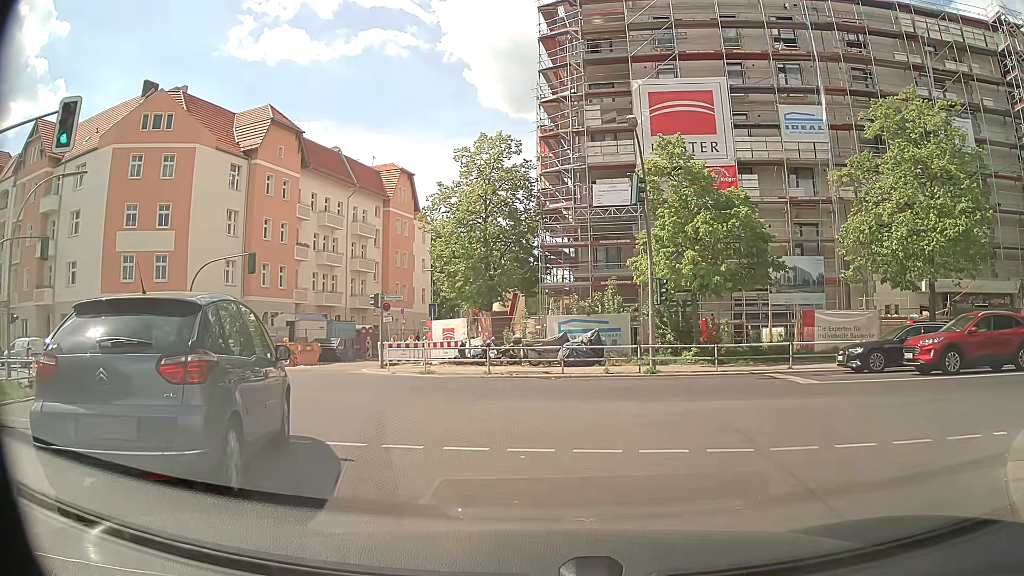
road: residential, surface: asphalt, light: Day
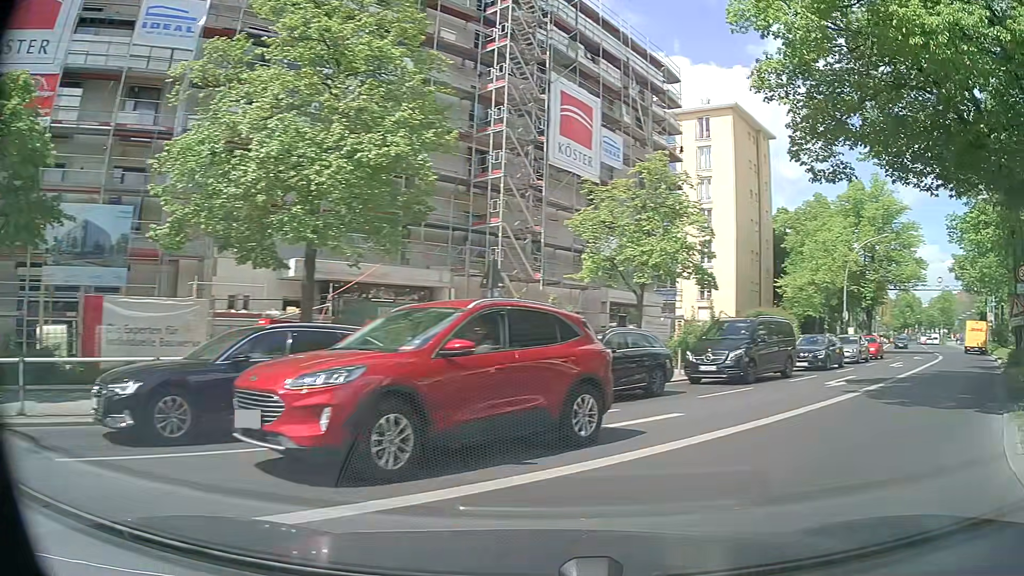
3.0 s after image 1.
(+5.3, +11.3) m; +57°
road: secondary
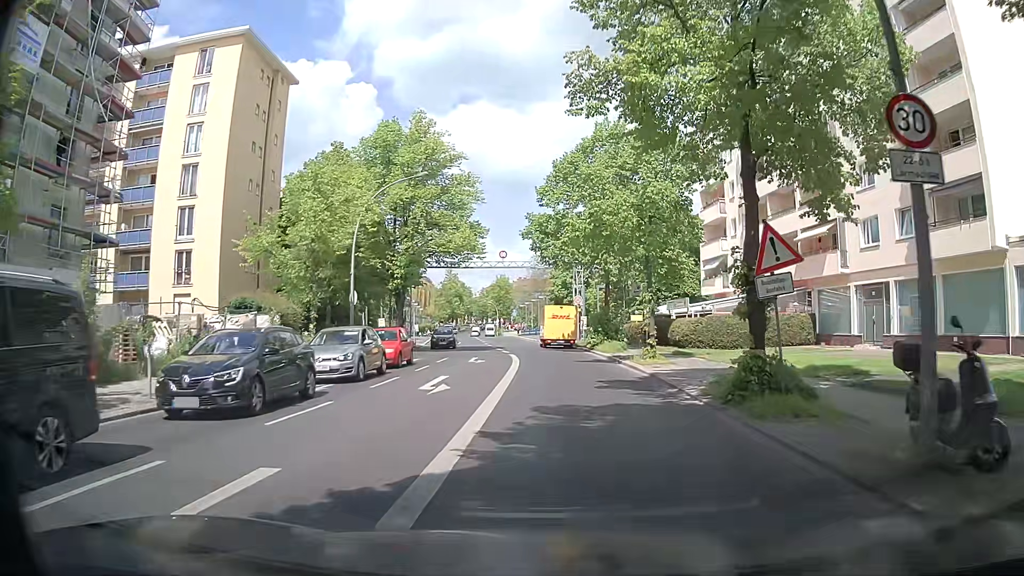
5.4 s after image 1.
(+7.3, +14.7) m; +37°
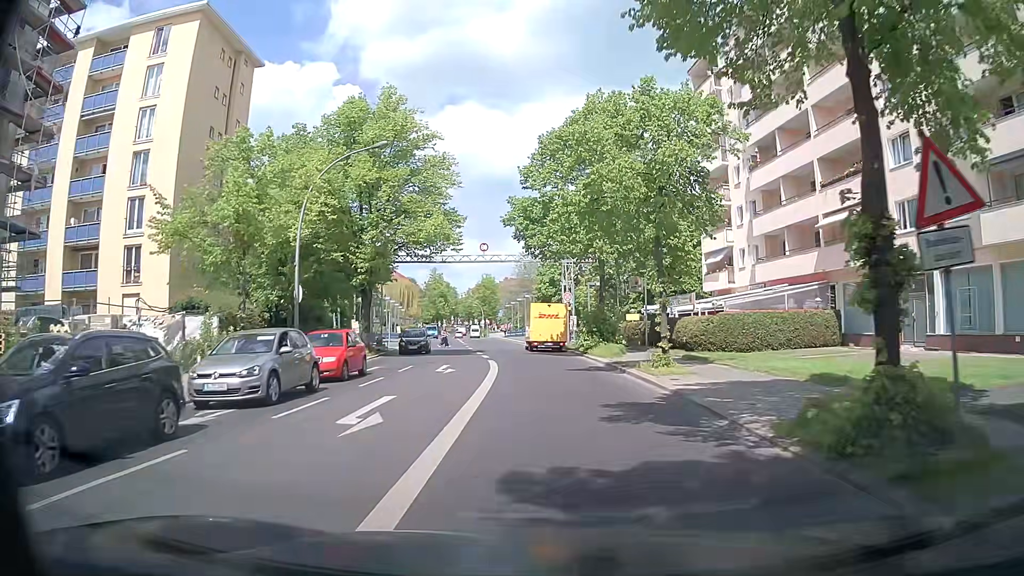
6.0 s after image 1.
(+0.1, +5.2) m; +2°
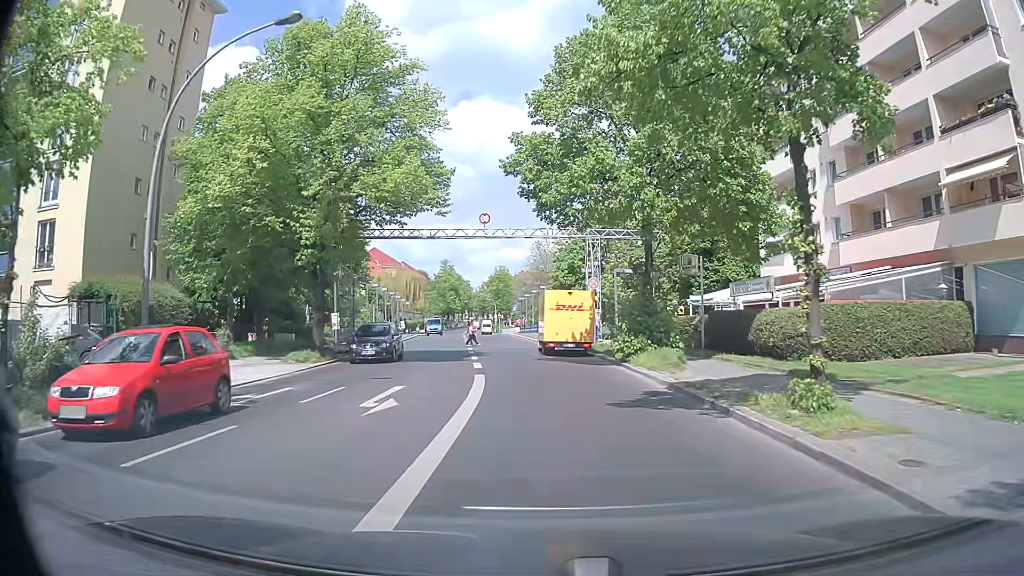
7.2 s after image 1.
(-0.1, +10.4) m; -2°
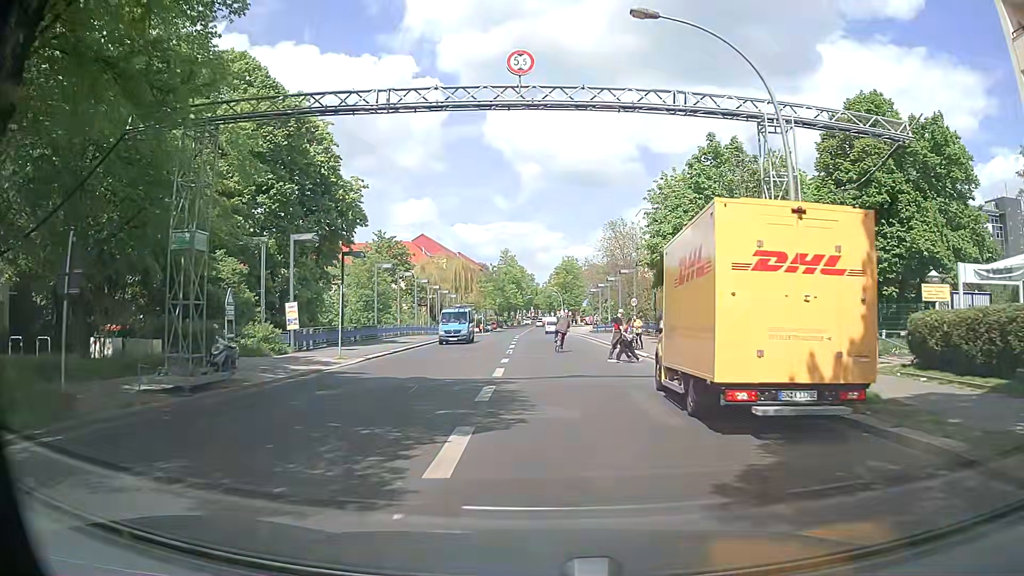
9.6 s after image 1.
(-1.0, +21.3) m; -5°
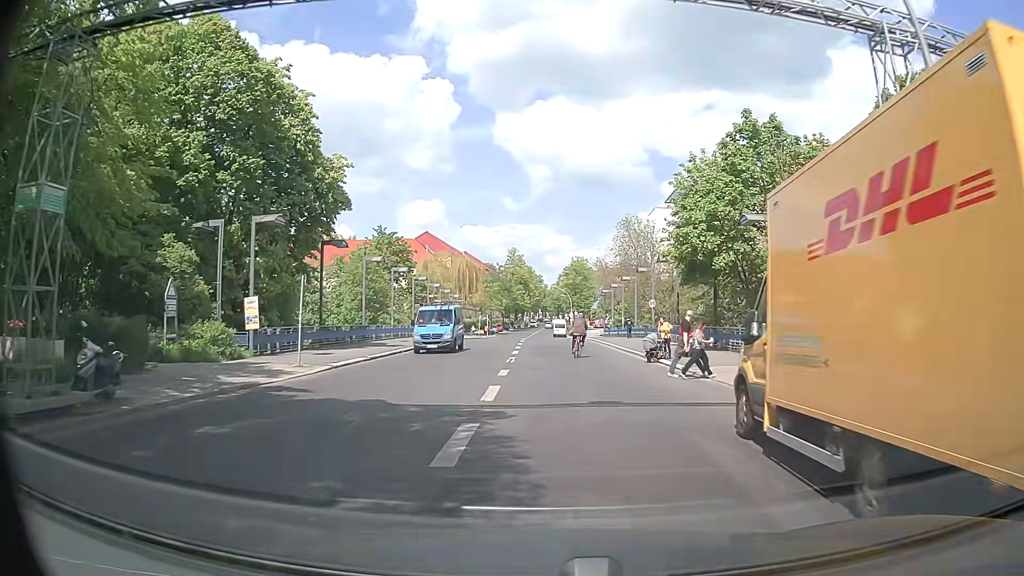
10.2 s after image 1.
(0.0, +5.6) m; -1°
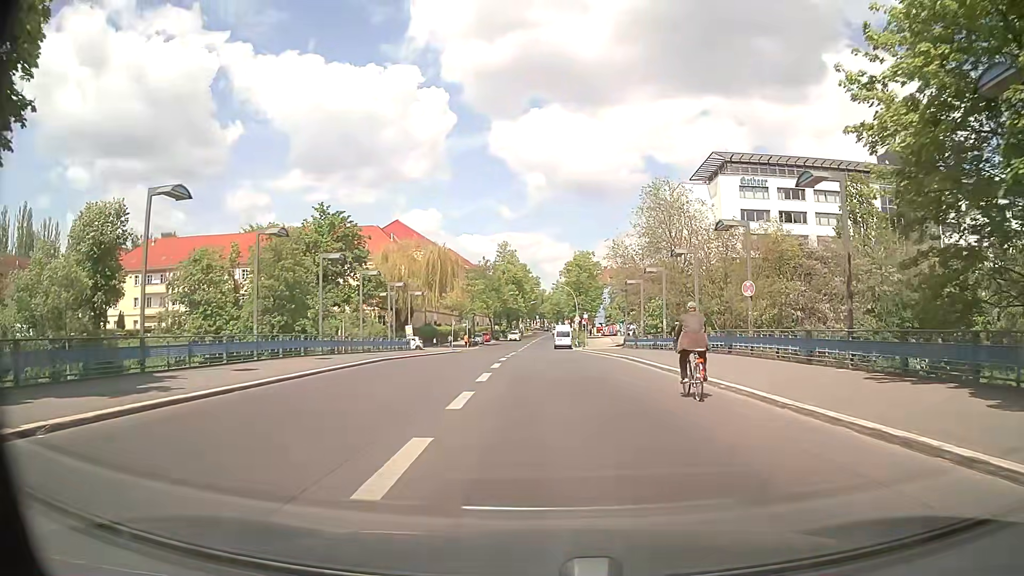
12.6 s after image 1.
(-0.1, +25.9) m; 0°
(0, +10) (0, +20) (0, +30) (0, +40) (-1, +50) (-1, +60) (-1, +70) (-1, +80) (0, +90) (0, +100) m
